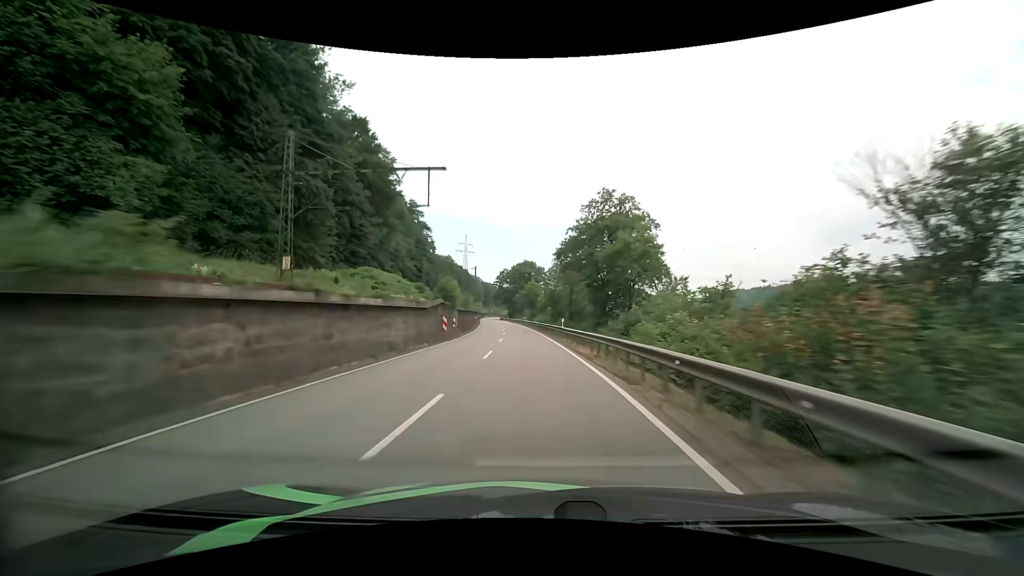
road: primary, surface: asphalt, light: Day
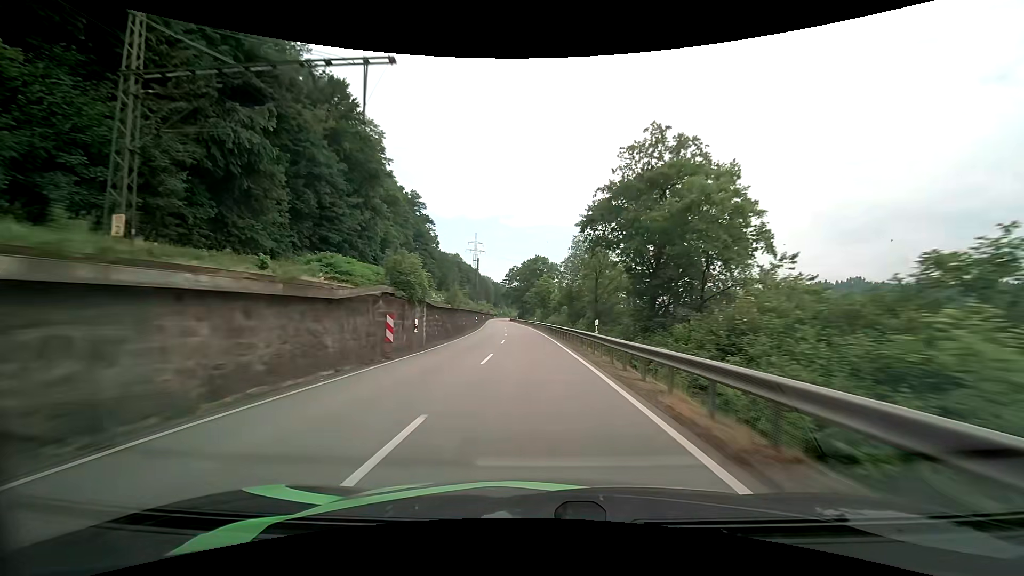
(-0.2, +13.9) m; -1°
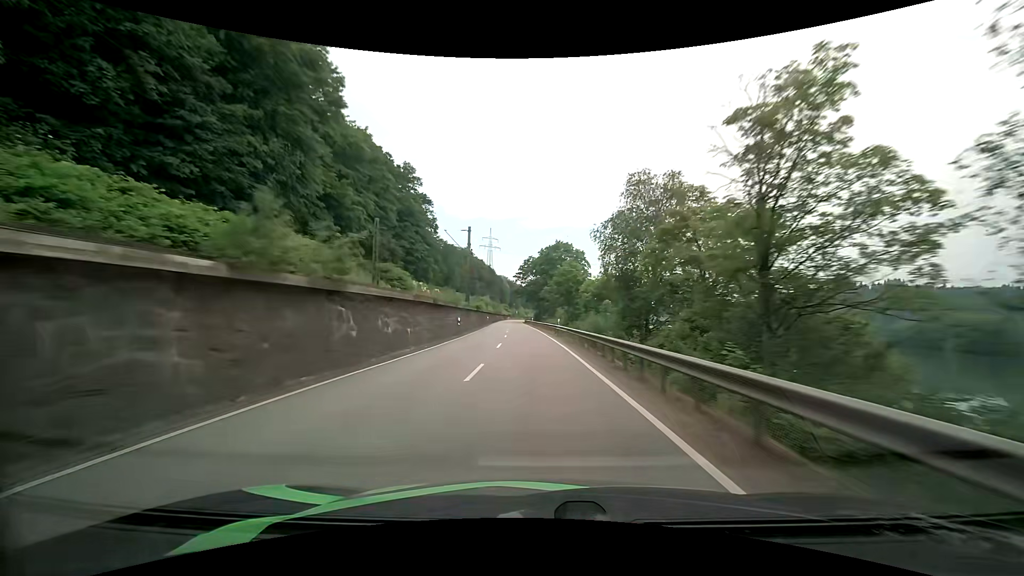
(-0.6, +28.2) m; -2°
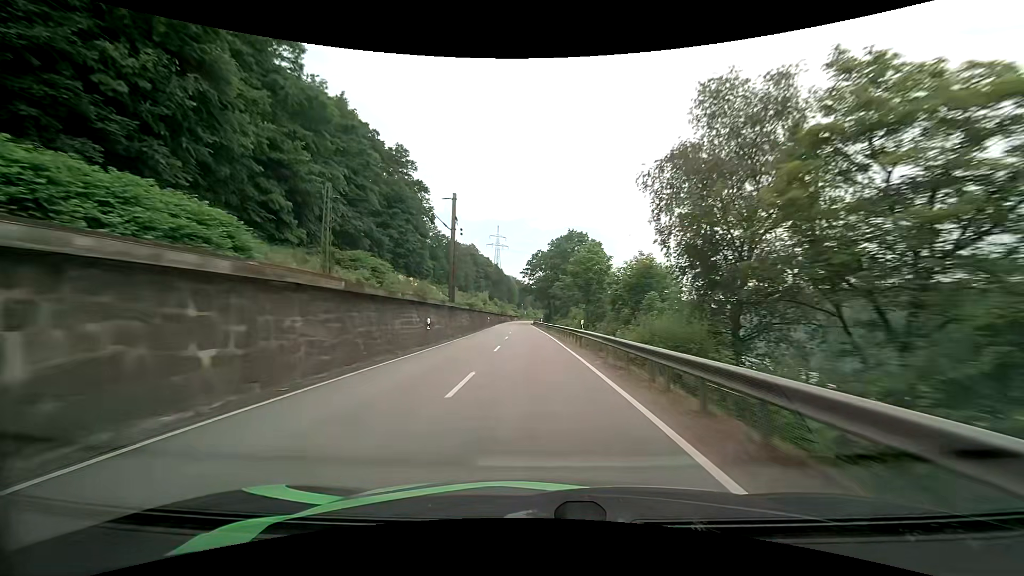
(-0.1, +14.2) m; -1°
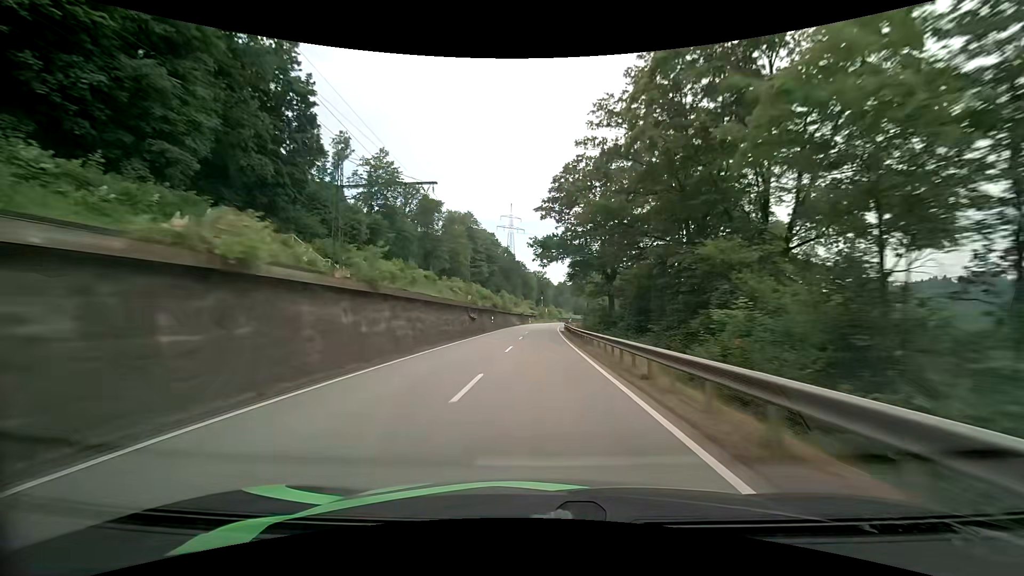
(-2.2, +72.3) m; -2°
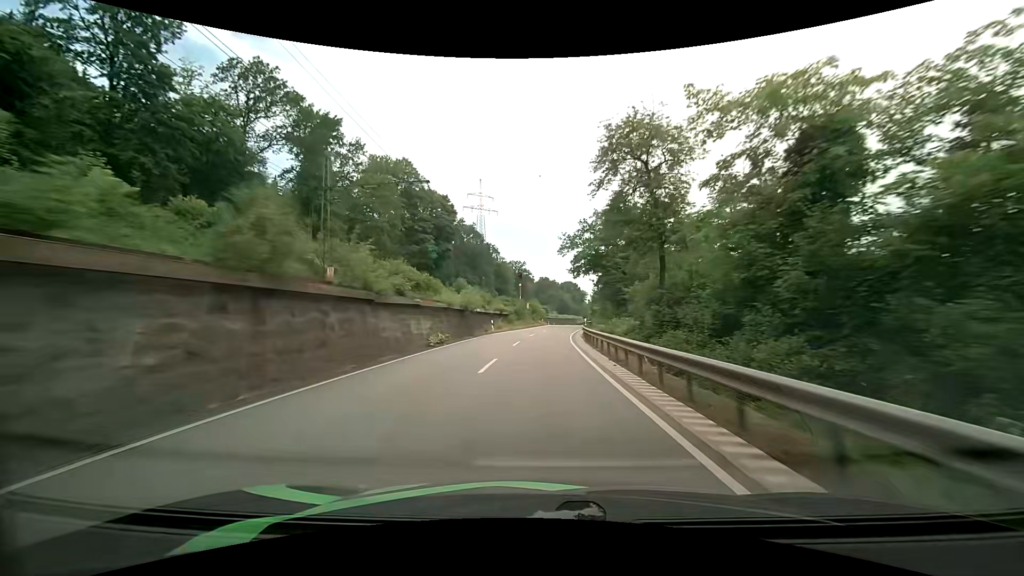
(+0.4, +55.4) m; +2°
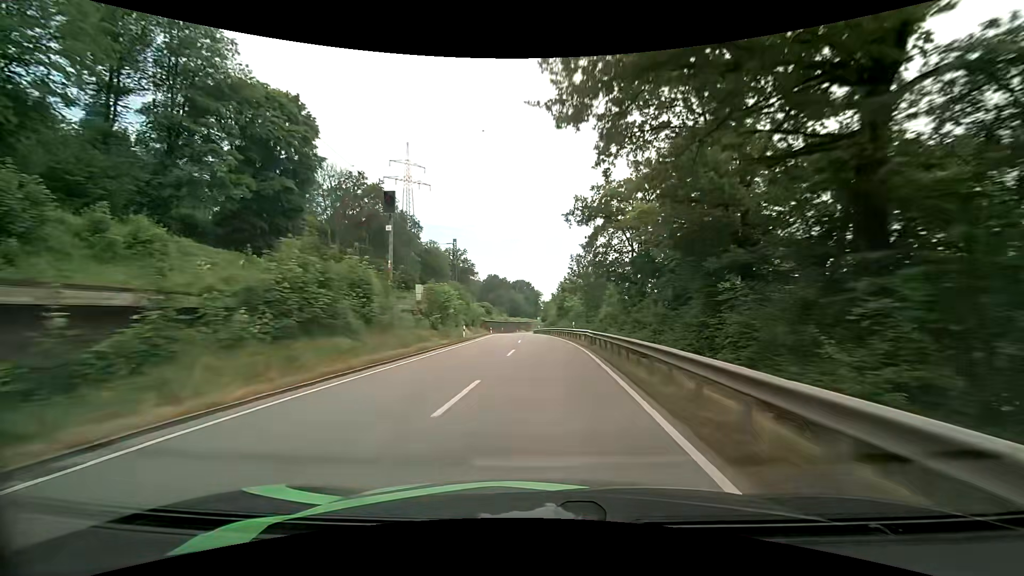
(+2.5, +52.6) m; +6°
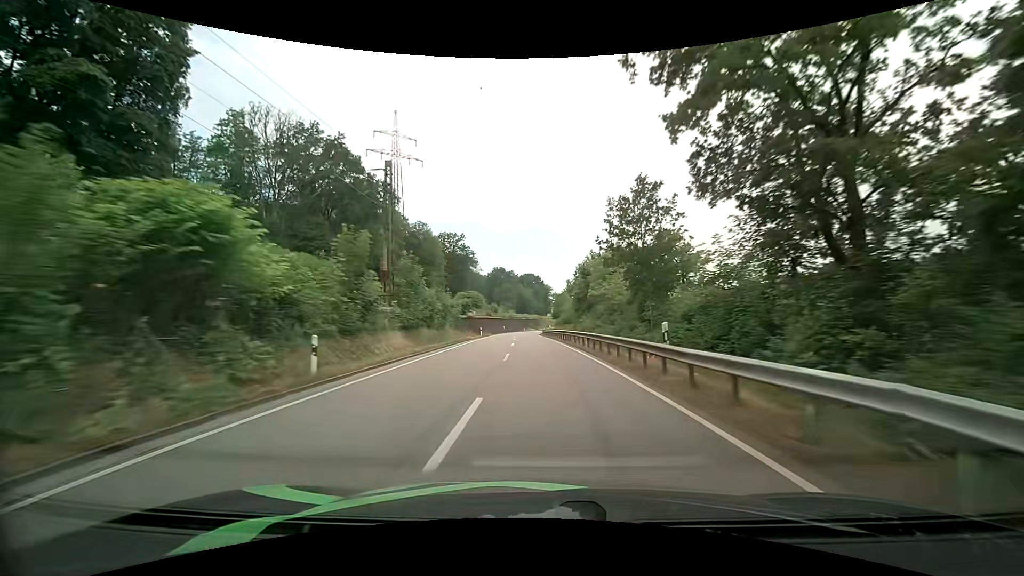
(-0.1, +26.2) m; -1°
(0, +10) (0, +20) (0, +30) (0, +40) (-1, +50) (-1, +60) (-1, +70) (-1, +80) (-1, +90) (-1, +100) m
